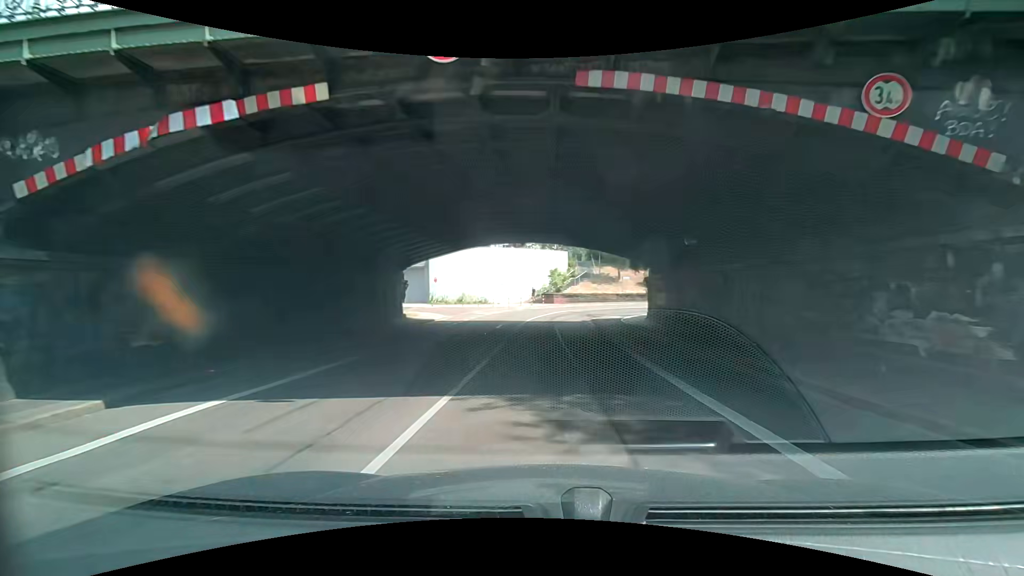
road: secondary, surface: asphalt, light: Day
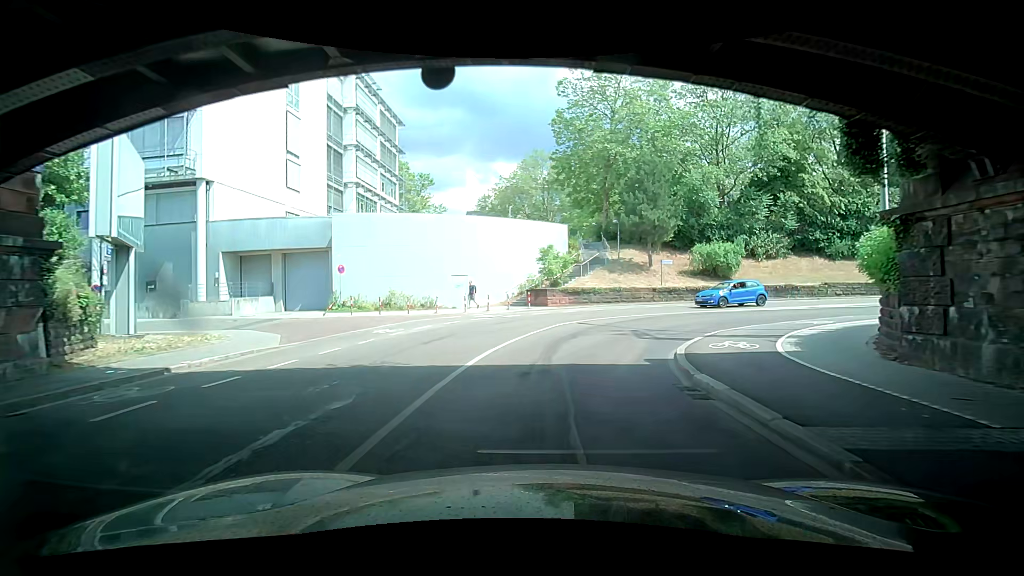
(-0.8, +22.2) m; 0°
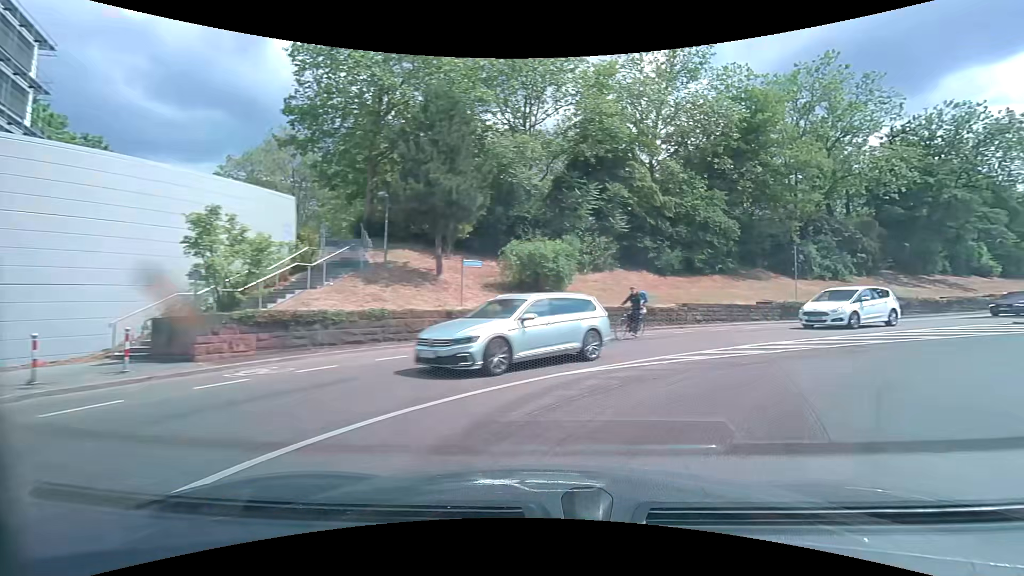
(+1.9, +16.5) m; +27°
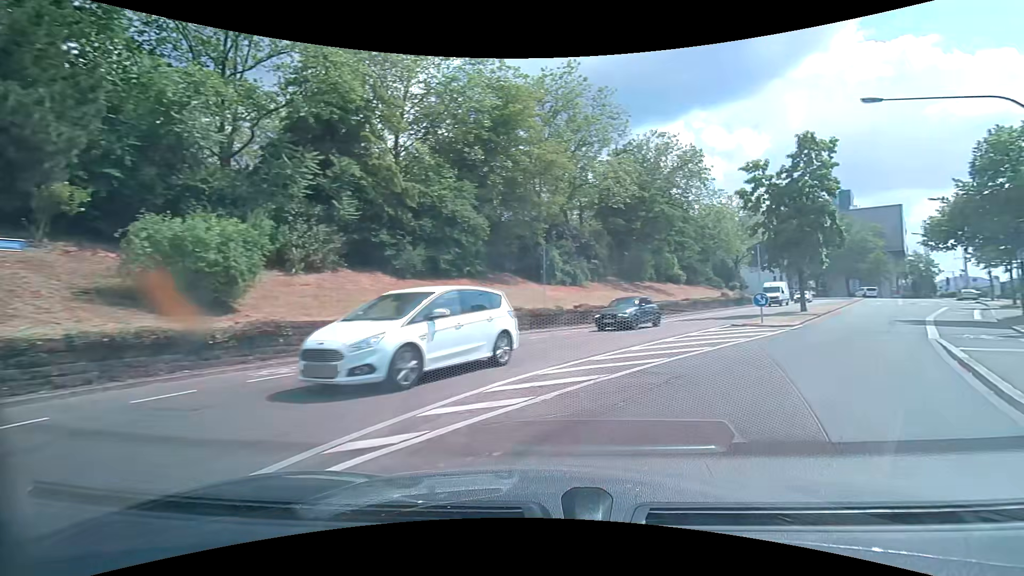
(+1.6, +6.8) m; +28°
(+3, +9) (+9, +18) (+15, +26) (+21, +33) (+27, +42) (+33, +50) (+38, +58) (+44, +66) (+49, +75) (+55, +83) m
